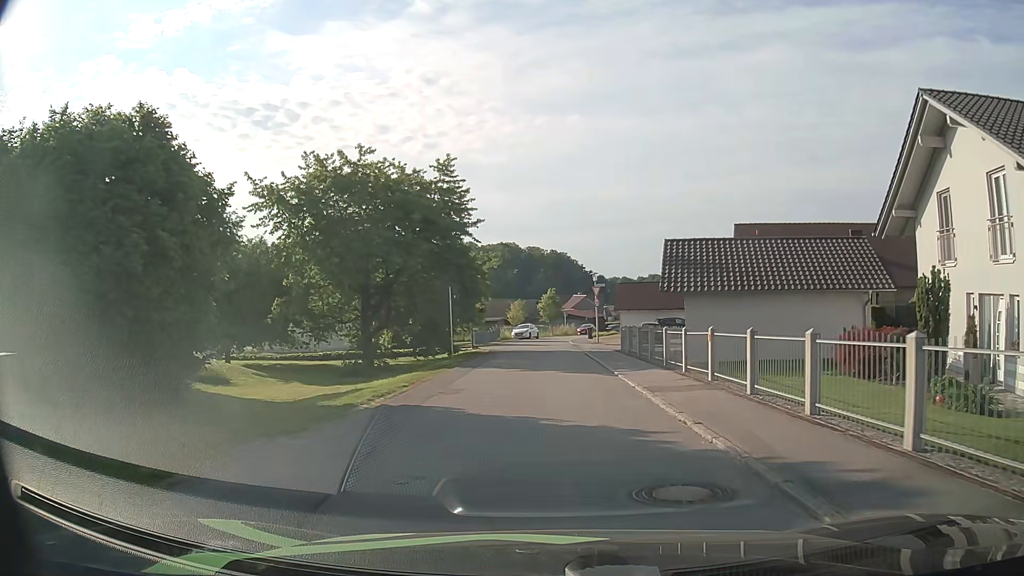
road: residential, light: Day
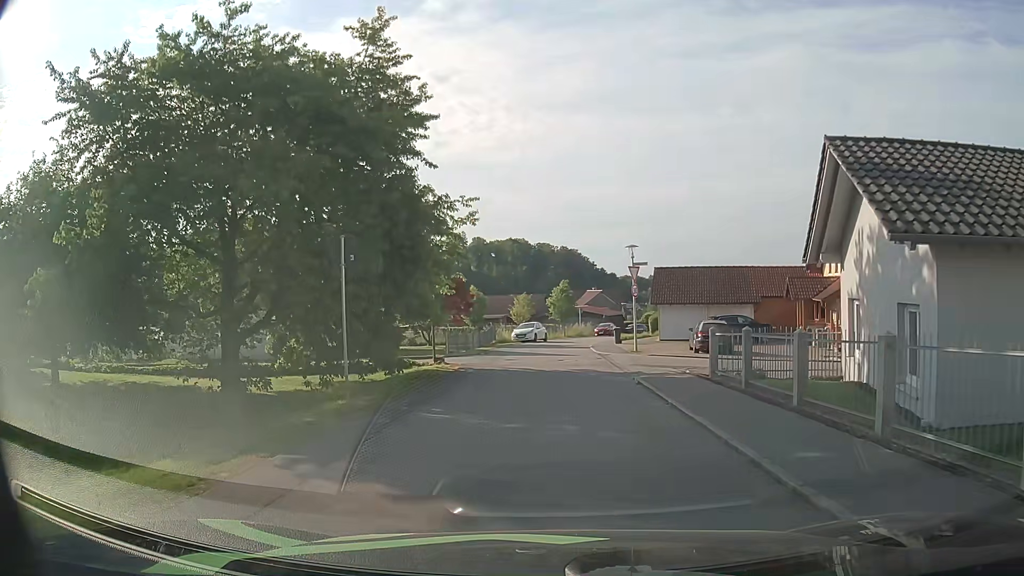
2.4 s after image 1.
(-0.2, +14.9) m; -1°
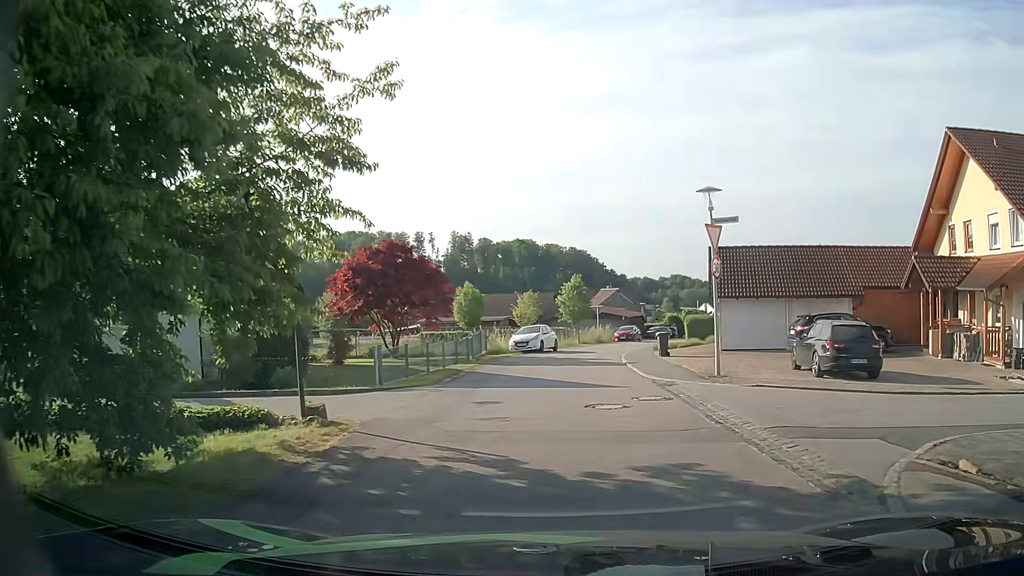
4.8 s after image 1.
(0.0, +12.9) m; -1°
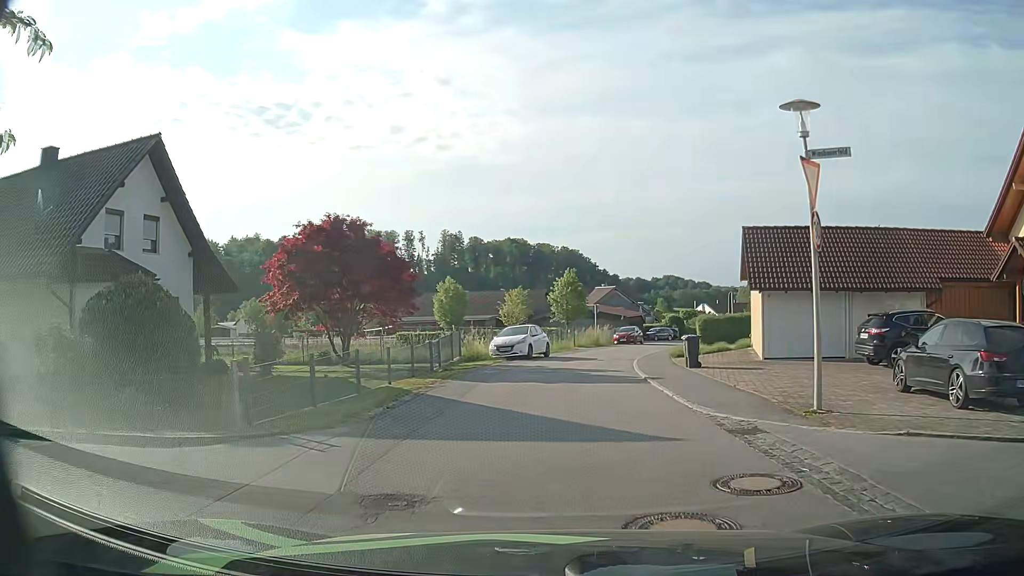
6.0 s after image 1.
(+0.1, +7.0) m; +1°
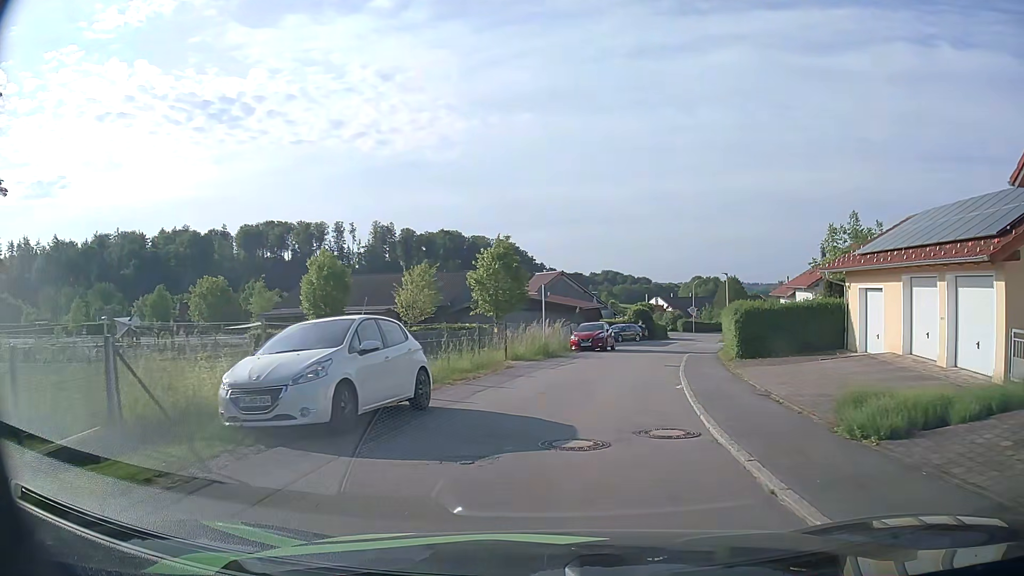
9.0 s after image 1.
(+0.7, +20.1) m; +5°
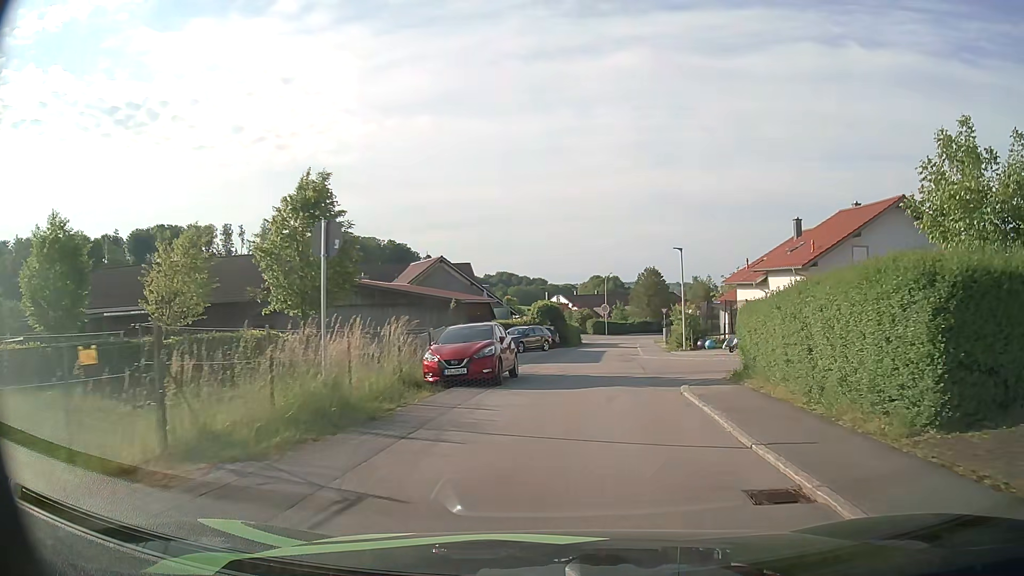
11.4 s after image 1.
(+1.3, +17.3) m; +9°
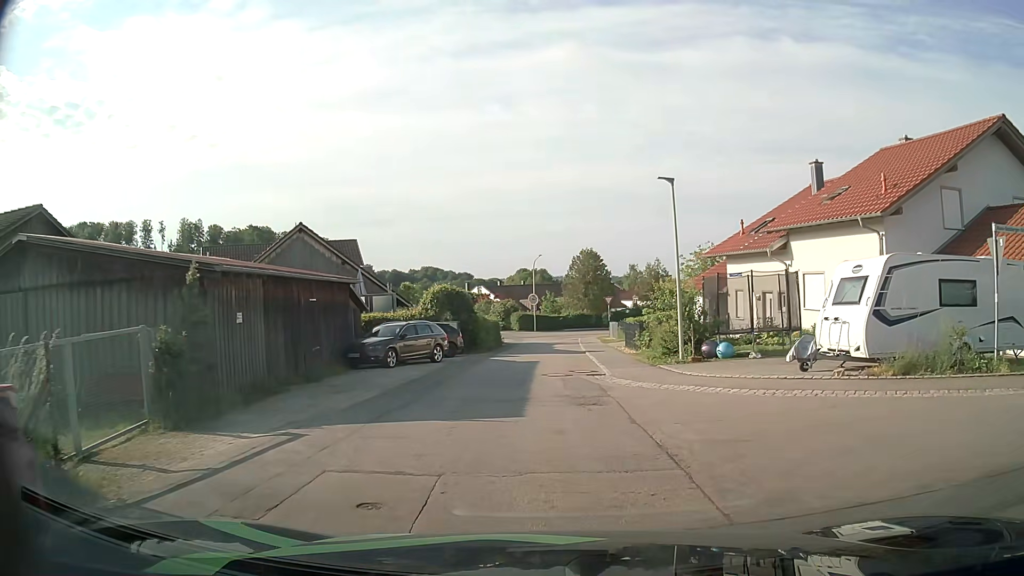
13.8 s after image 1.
(+1.0, +15.4) m; +6°
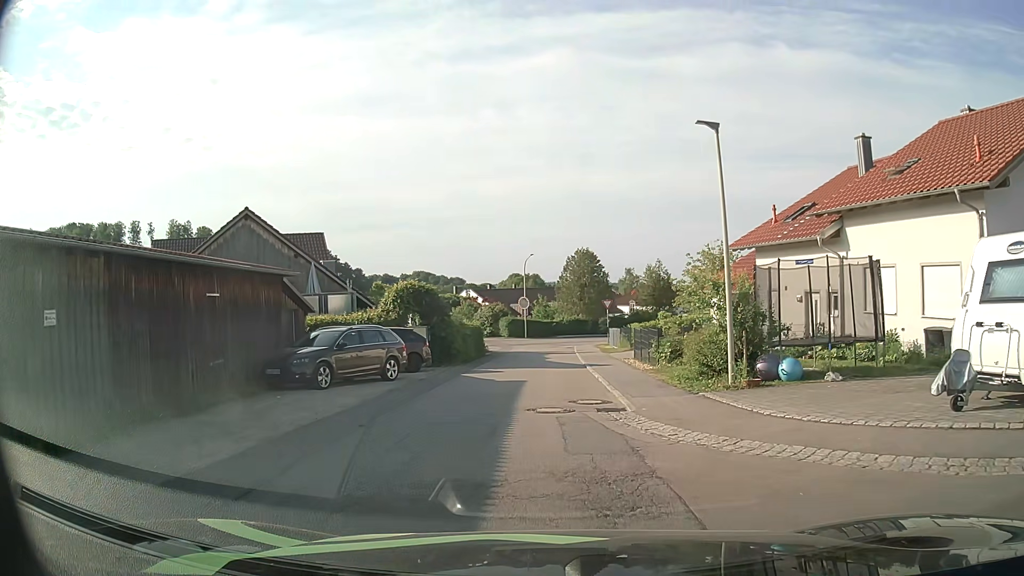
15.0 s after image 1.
(0.0, +6.0) m; 0°
